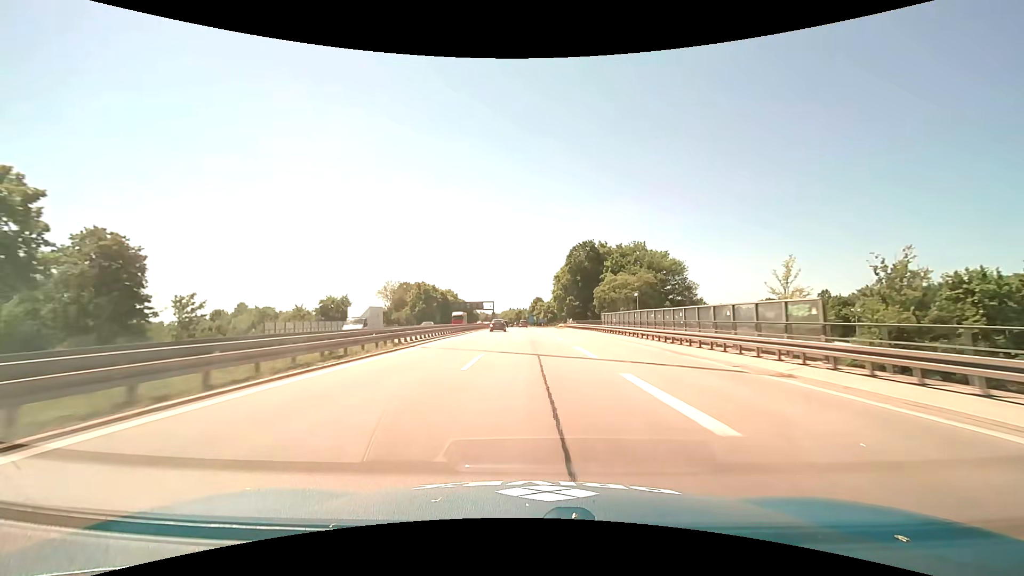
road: motorway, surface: asphalt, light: Day
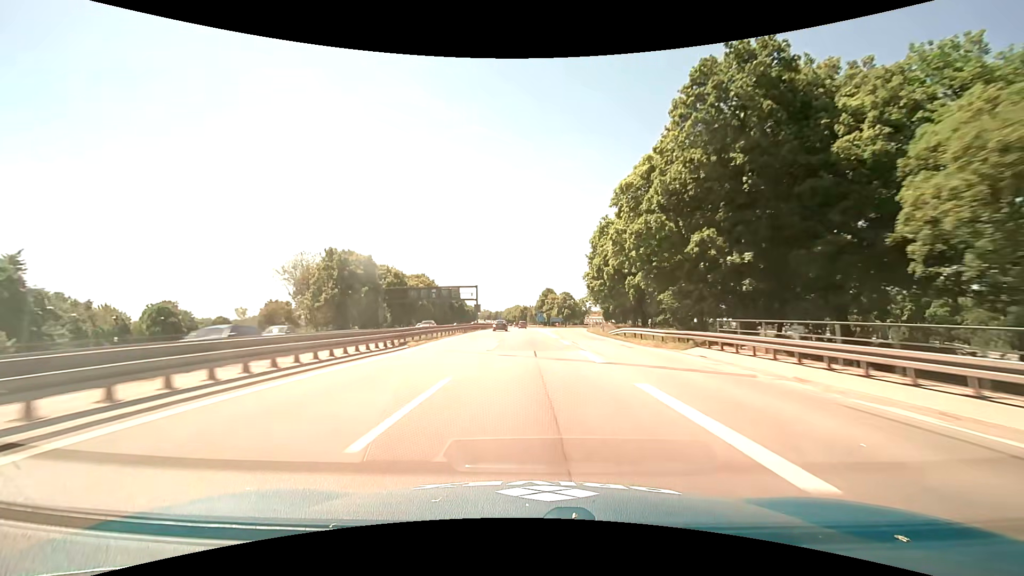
(-0.5, +62.7) m; -1°
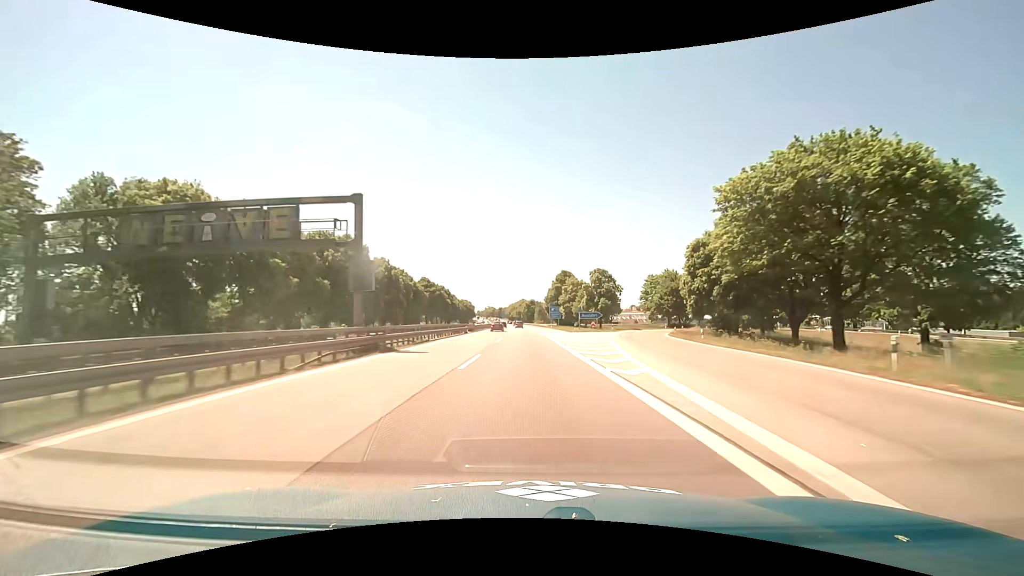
(-0.3, +63.2) m; -1°
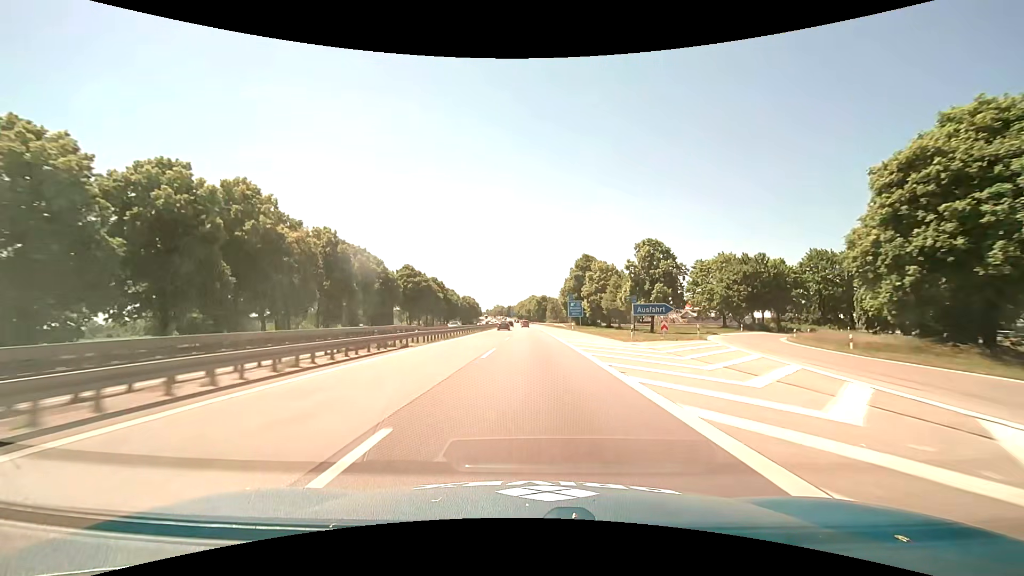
(-0.3, +31.9) m; -1°
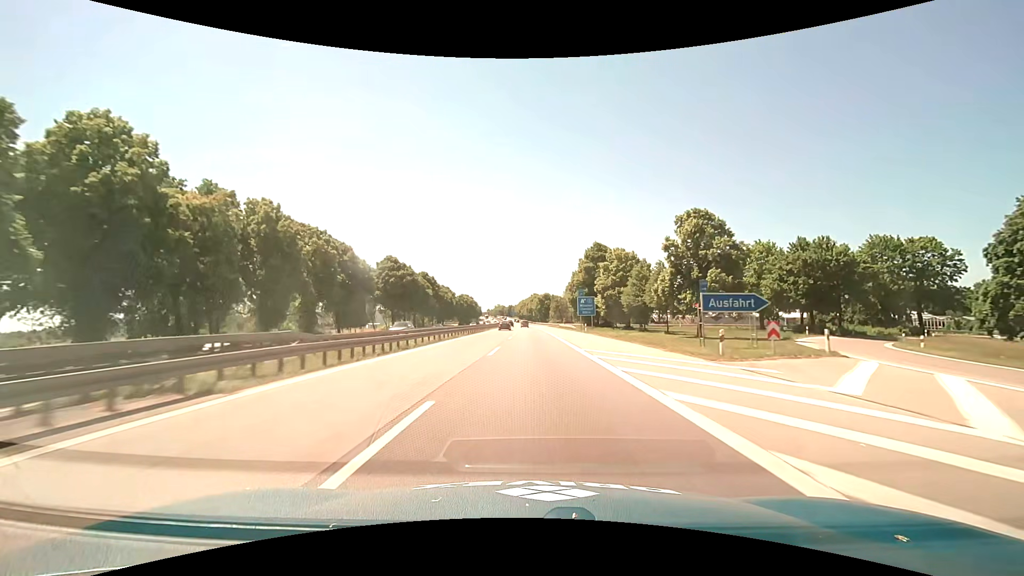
(-0.1, +16.0) m; 0°
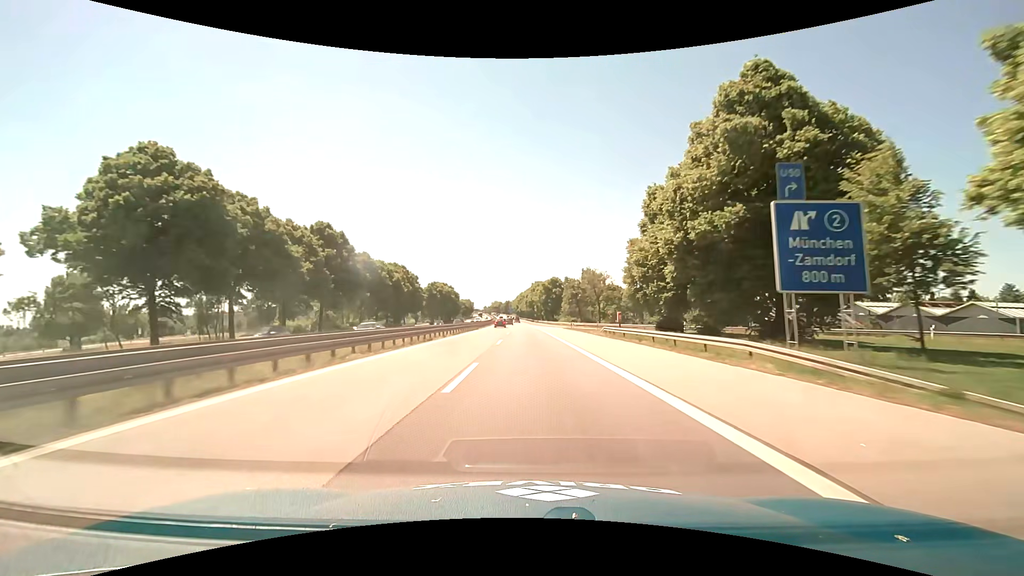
(-0.2, +64.7) m; 0°
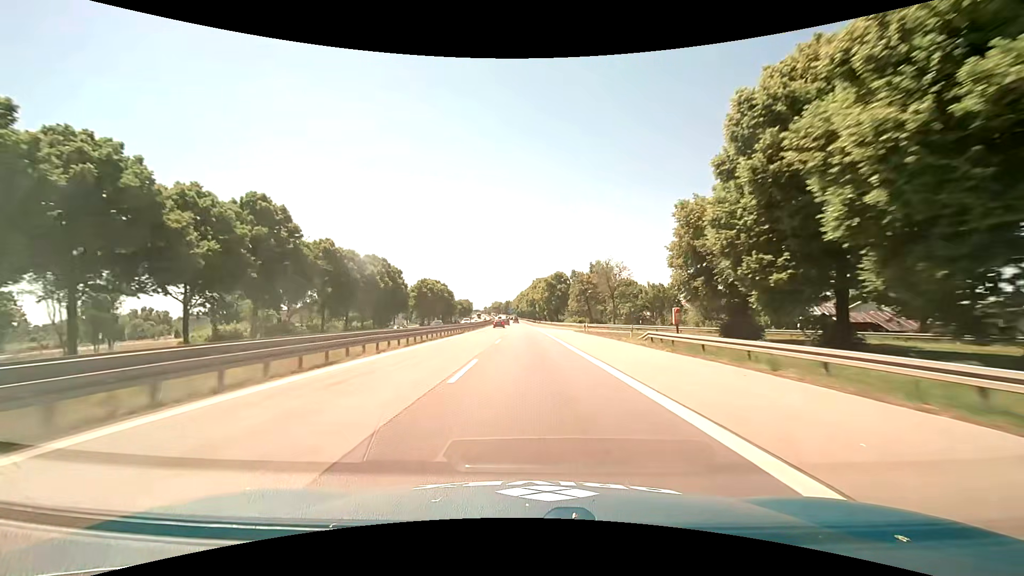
(0.0, +16.3) m; 0°
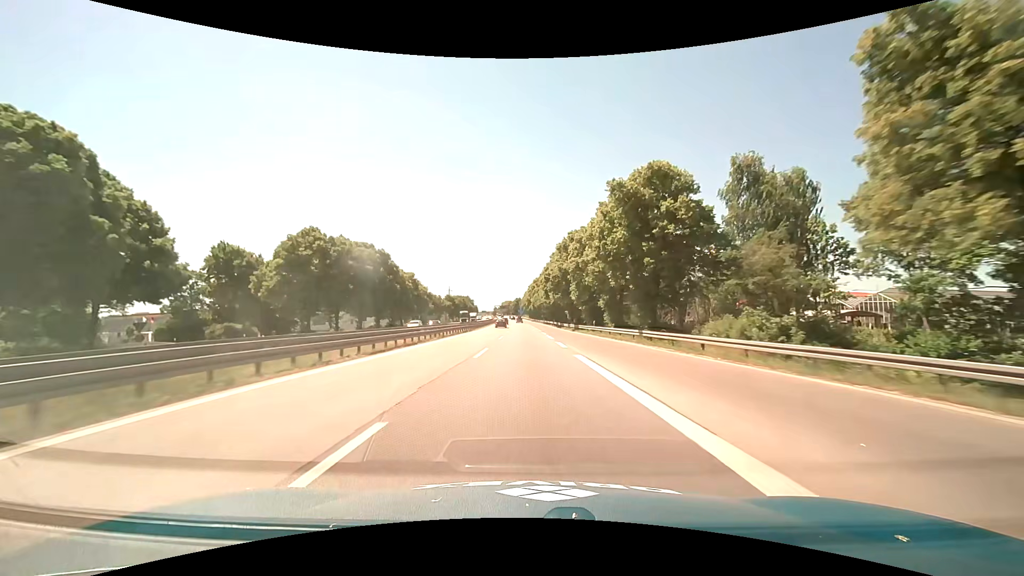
(-1.2, +82.4) m; -1°
(0, +10) (0, +20) (0, +30) (0, +40) (-1, +50) (-1, +60) (-1, +70) (-1, +80) (-1, +90) (-2, +100) m
